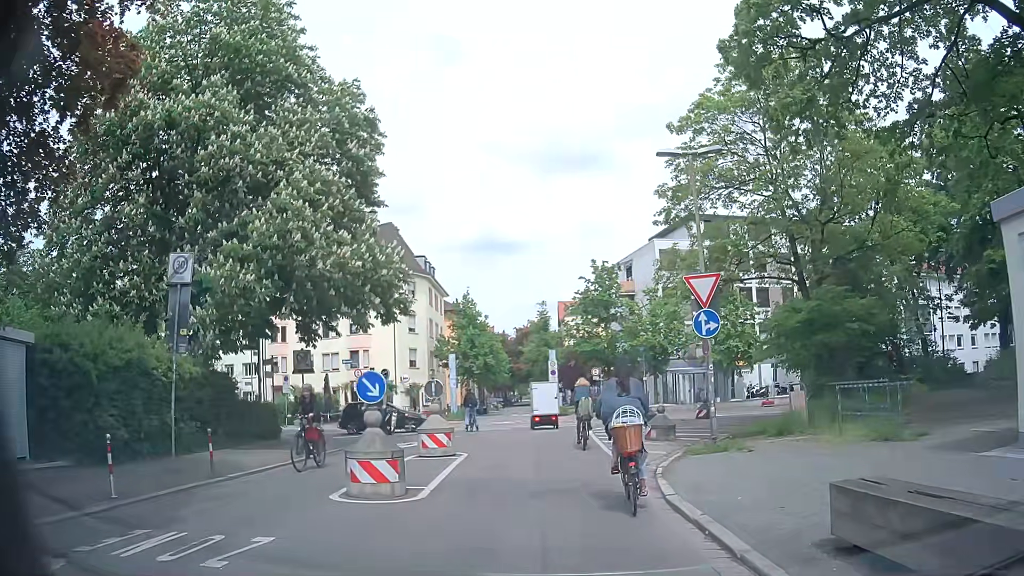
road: residential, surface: asphalt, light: Day
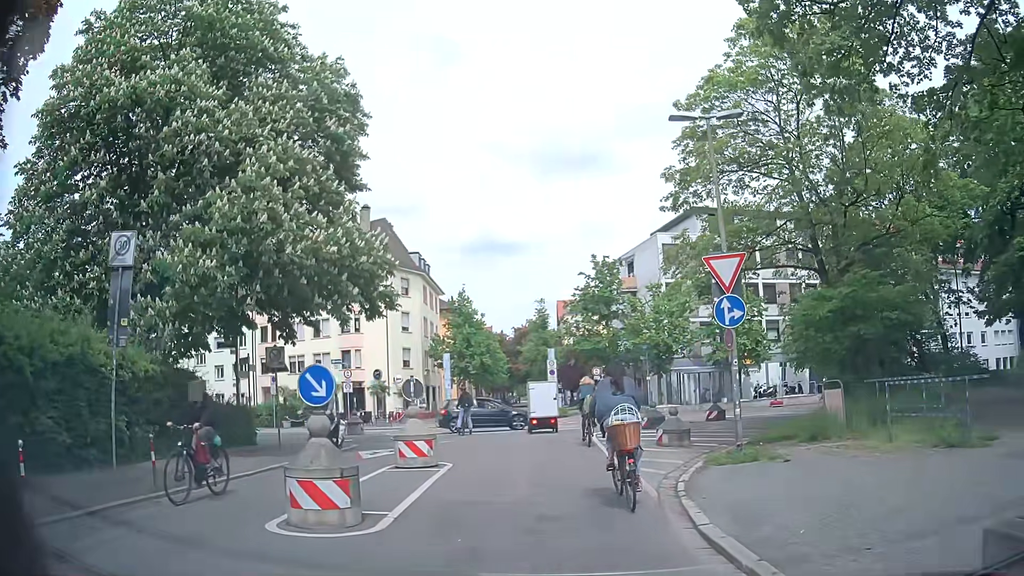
(0.0, +2.1) m; -1°
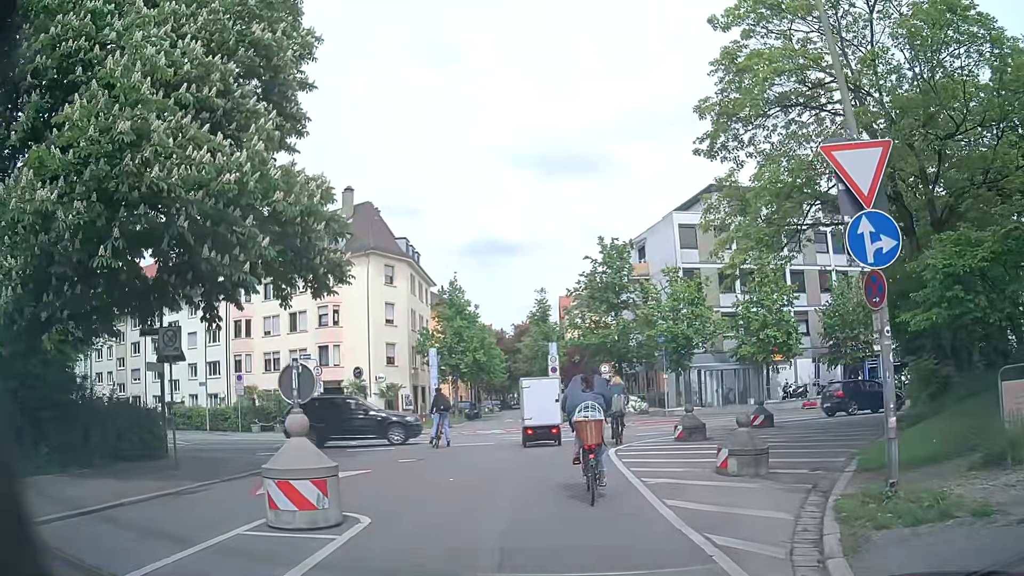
(-0.1, +5.8) m; -1°
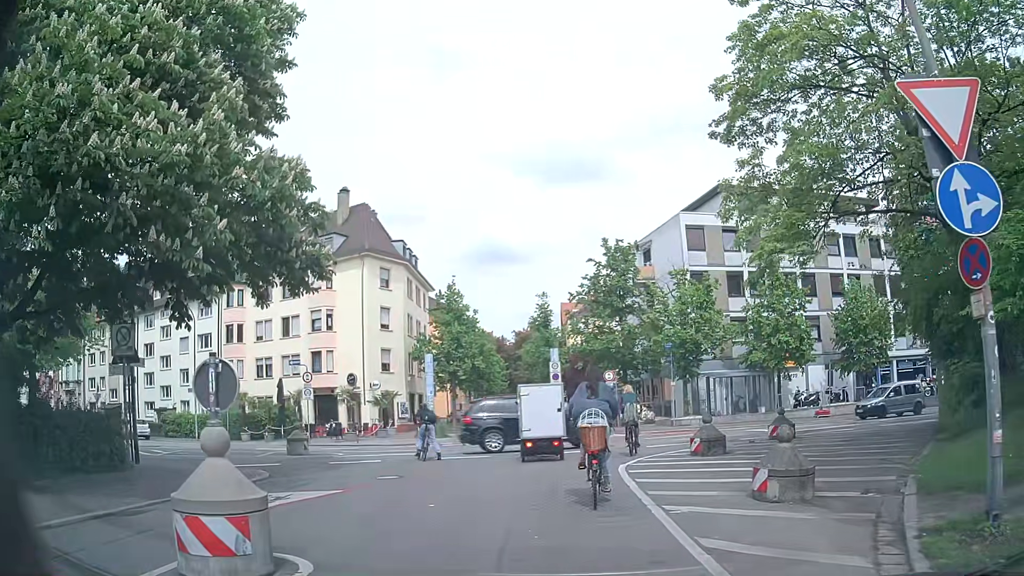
(0.0, +1.8) m; +1°
